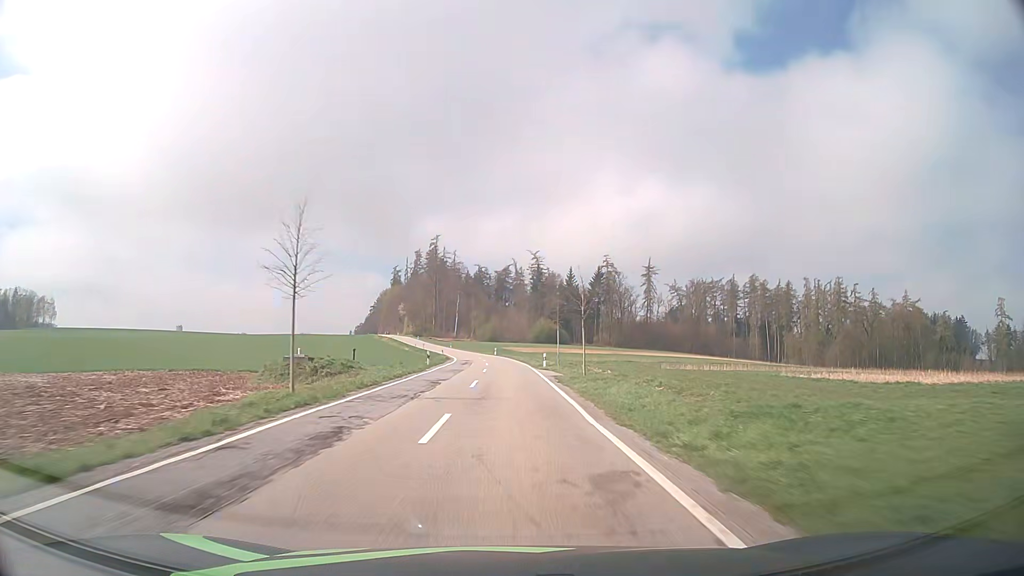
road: tertiary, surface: asphalt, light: Day
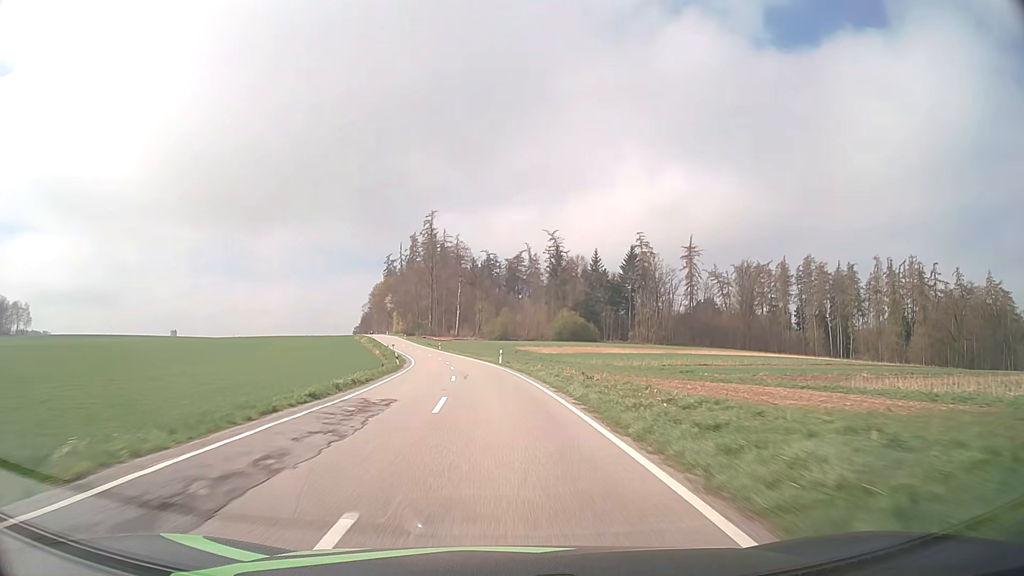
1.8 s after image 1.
(0.0, +45.5) m; -1°
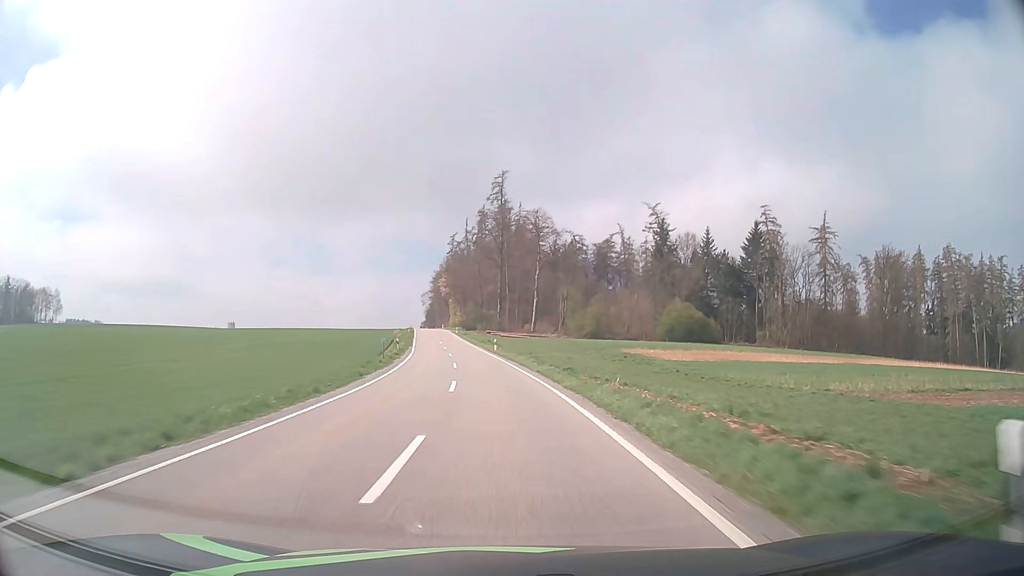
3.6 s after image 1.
(-2.6, +45.2) m; -7°
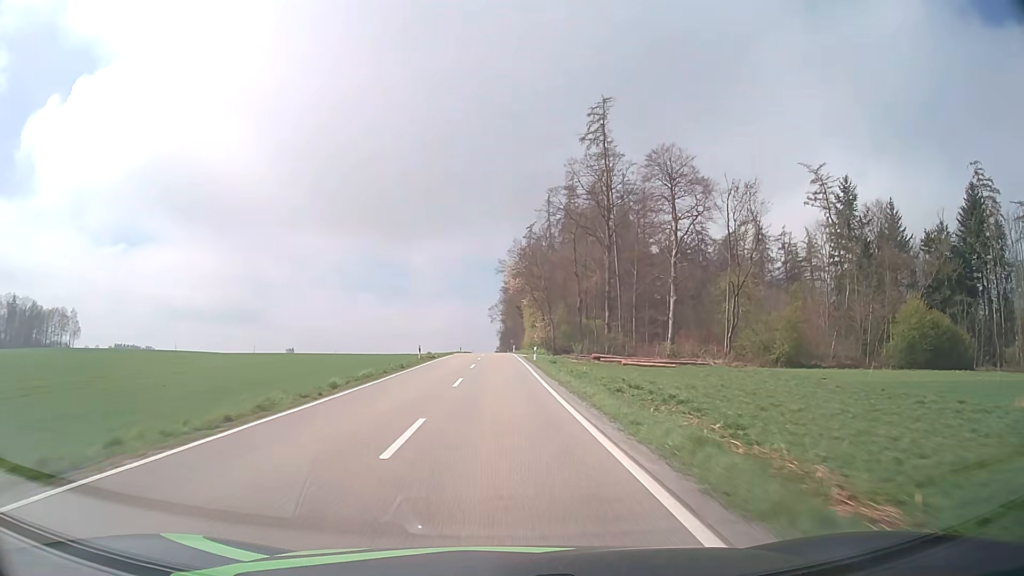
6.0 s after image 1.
(-4.3, +60.0) m; -7°
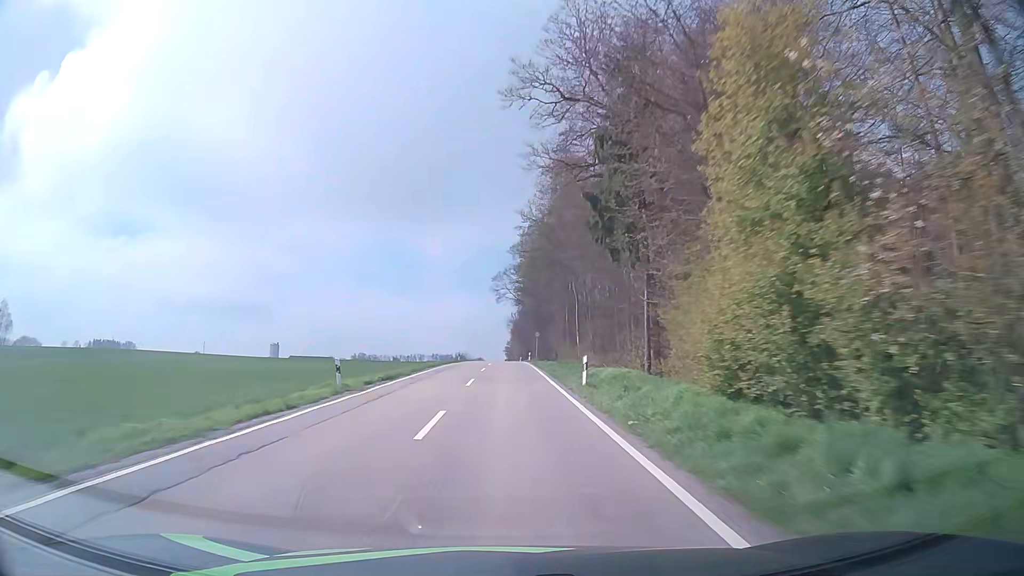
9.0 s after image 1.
(-1.2, +72.3) m; -1°
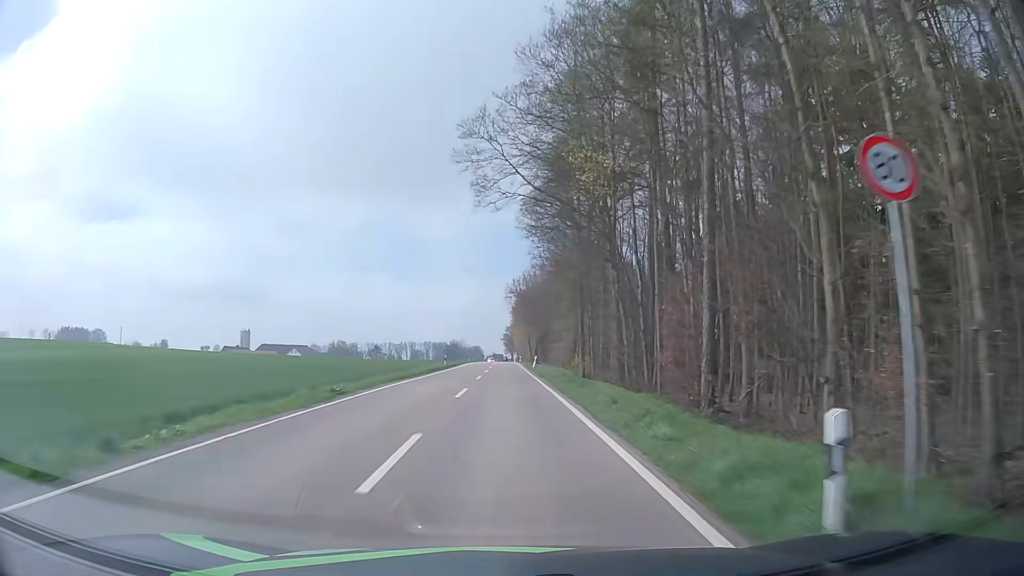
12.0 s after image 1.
(+0.3, +65.2) m; 0°
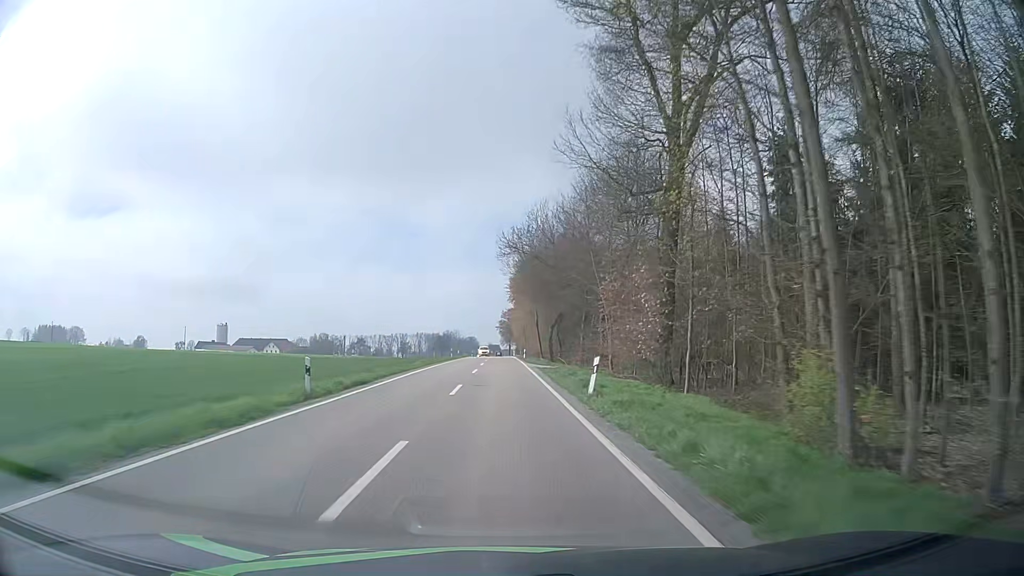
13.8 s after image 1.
(+0.3, +37.7) m; +1°
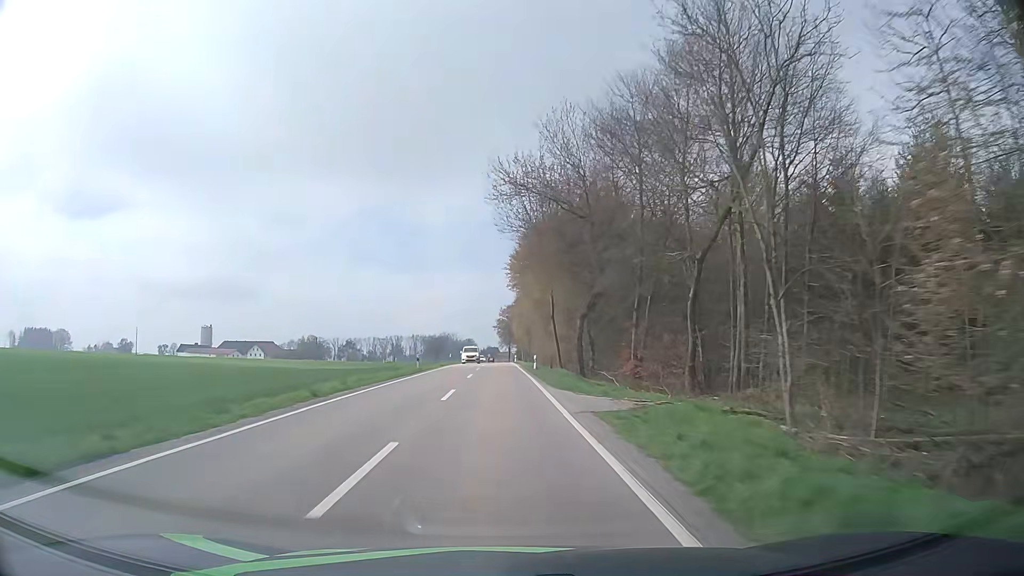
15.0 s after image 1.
(0.0, +25.2) m; 0°
(0, +10) (0, +20) (0, +30) (0, +40) (0, +50) (0, +60) (0, +70) (-1, +80) (-1, +90) (-1, +100) m
